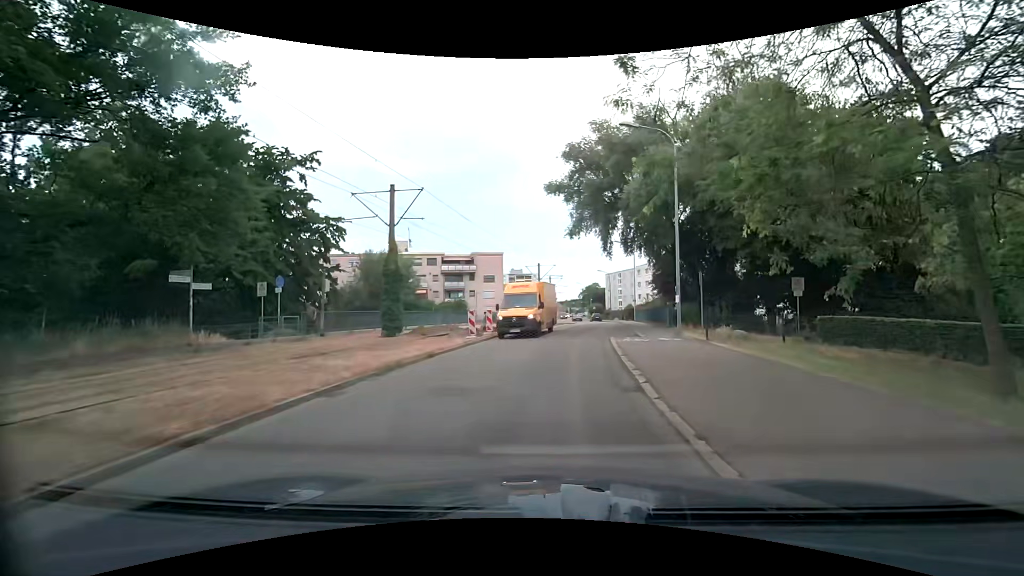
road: residential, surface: asphalt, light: Day
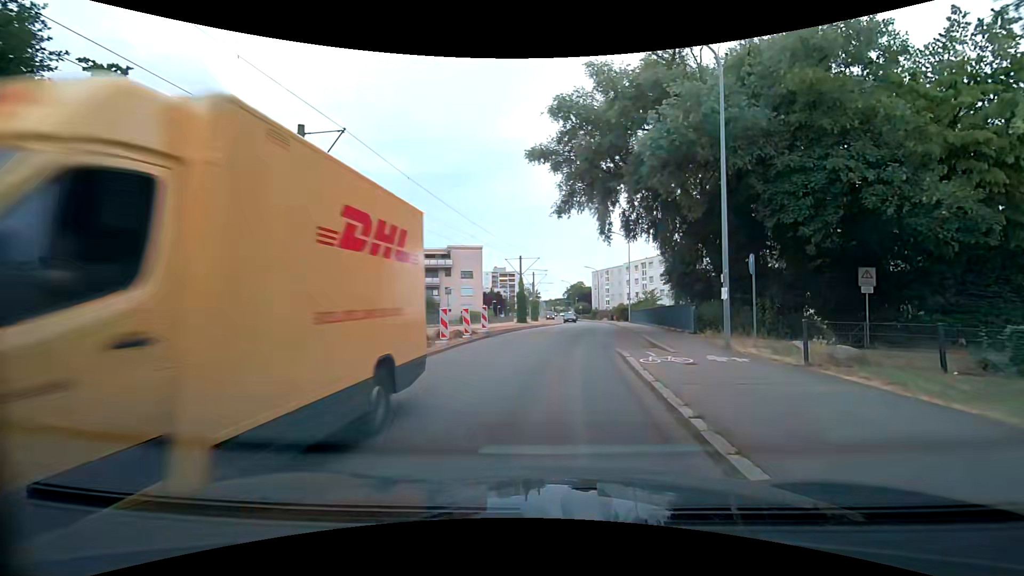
(+0.1, +7.5) m; +2°
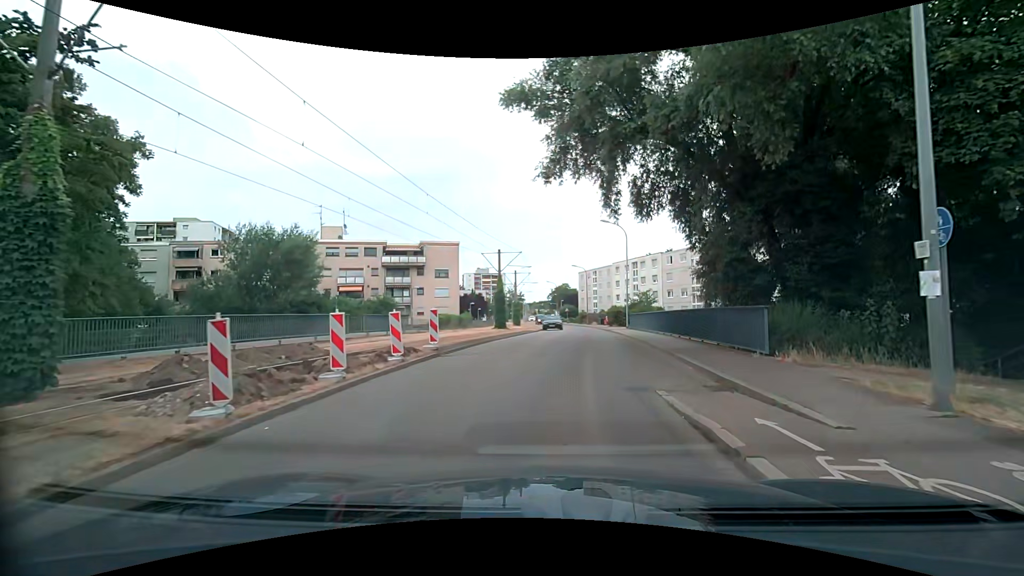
(+0.1, +7.9) m; +1°
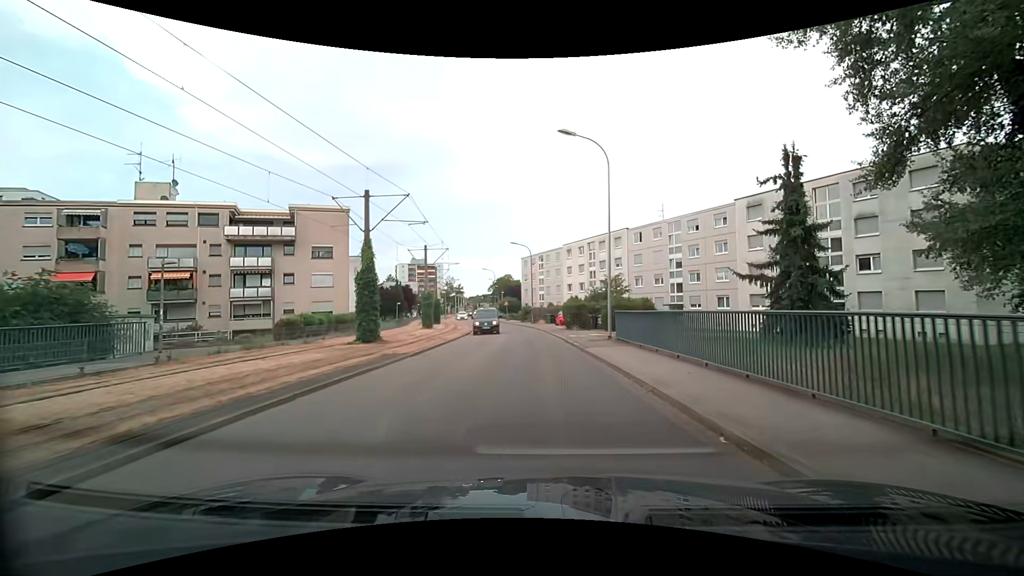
(+1.5, +21.2) m; +7°
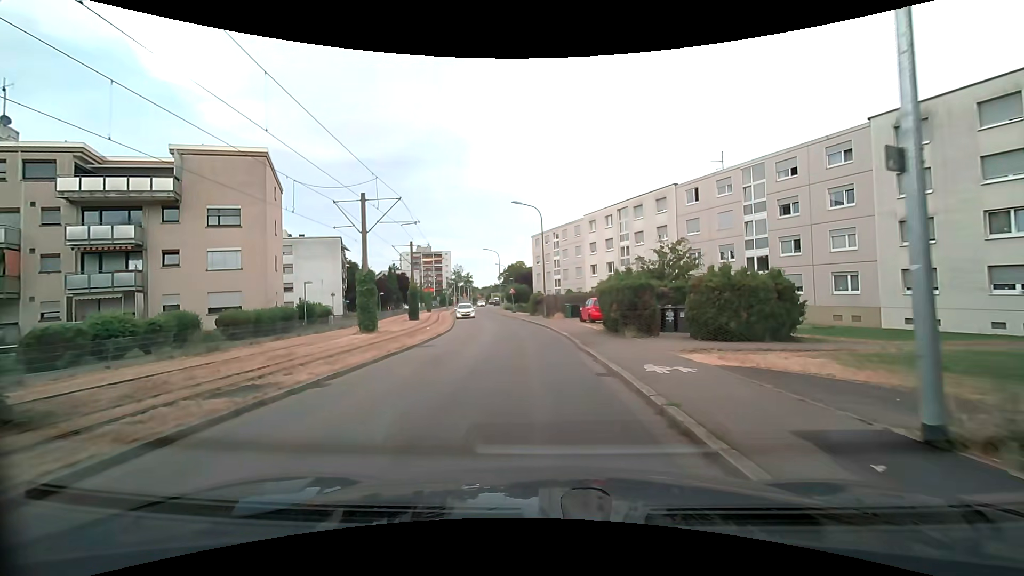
(-0.2, +17.3) m; -1°
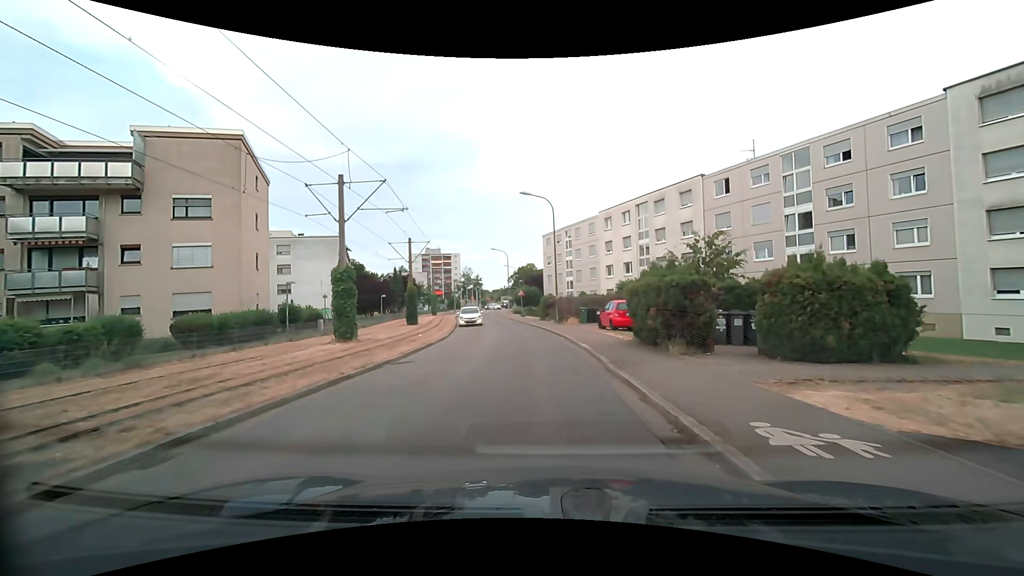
(-0.1, +4.4) m; -2°
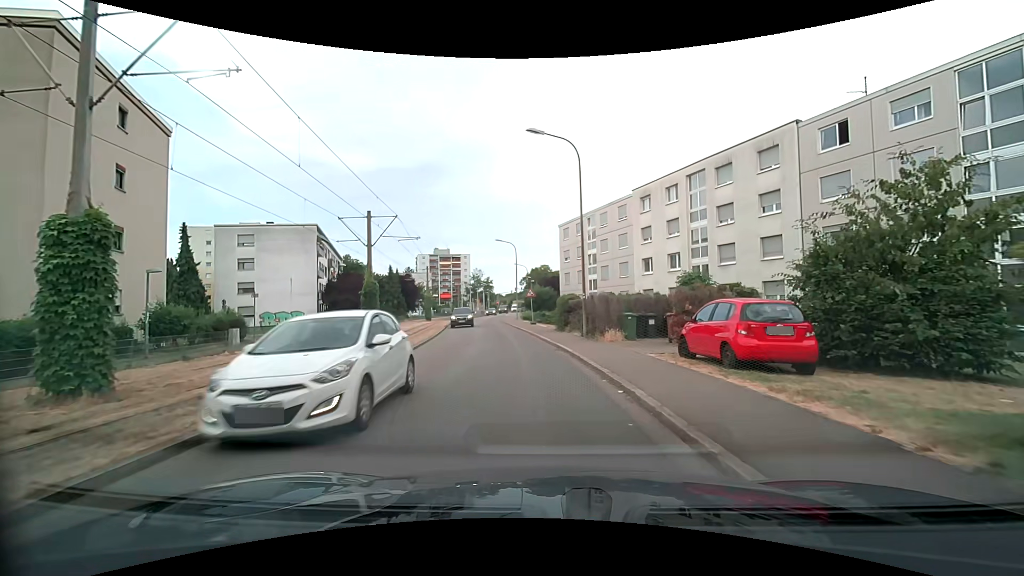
(-0.1, +13.0) m; -1°
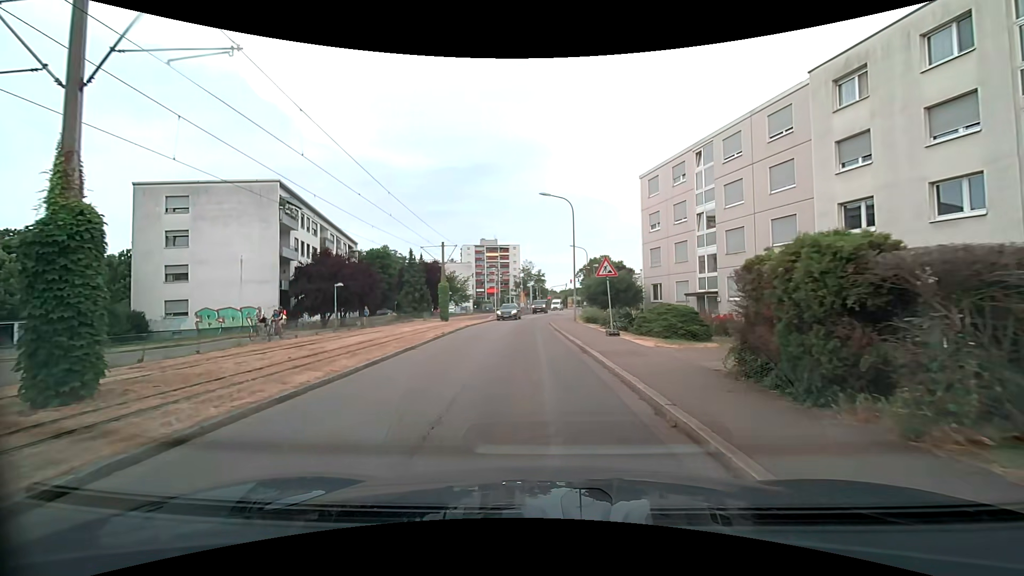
(-1.2, +21.2) m; -6°
(0, +10) (-1, +20) (-1, +30) (-1, +40) (0, +50) (+1, +60) (+2, +70) (+4, +80) (+5, +90) (+6, +99) m
